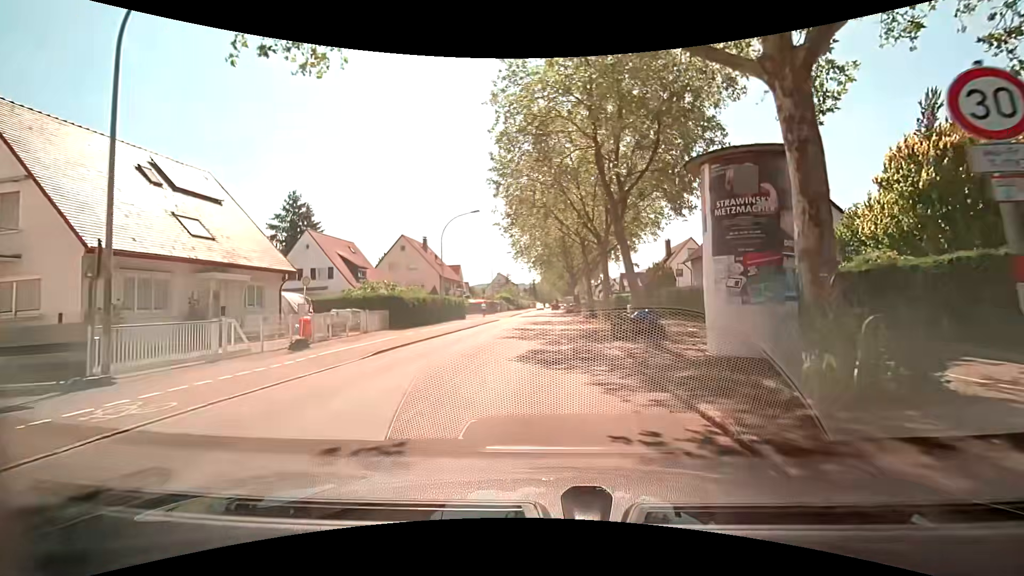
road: secondary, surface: asphalt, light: Day
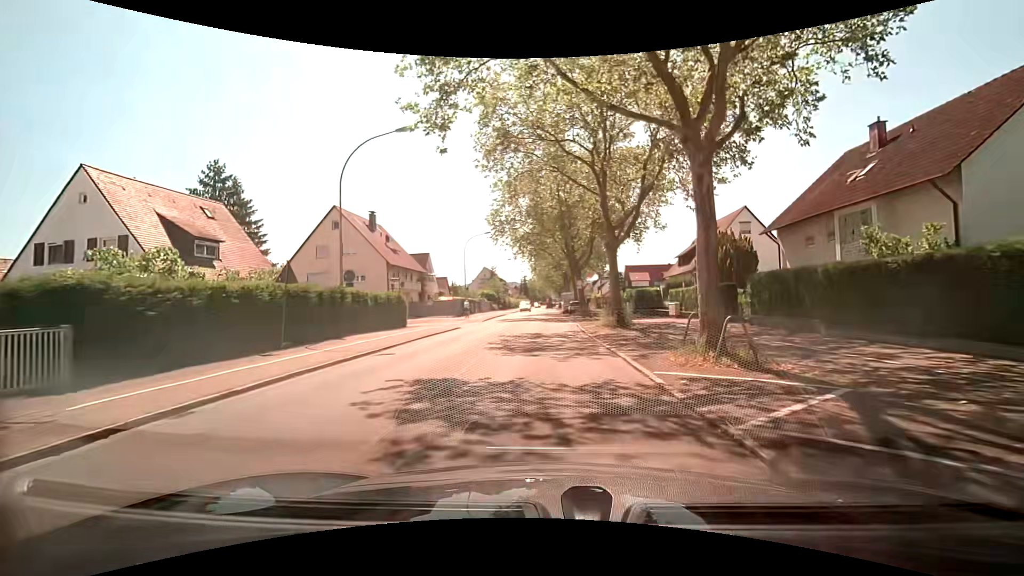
(+0.3, +20.9) m; +1°
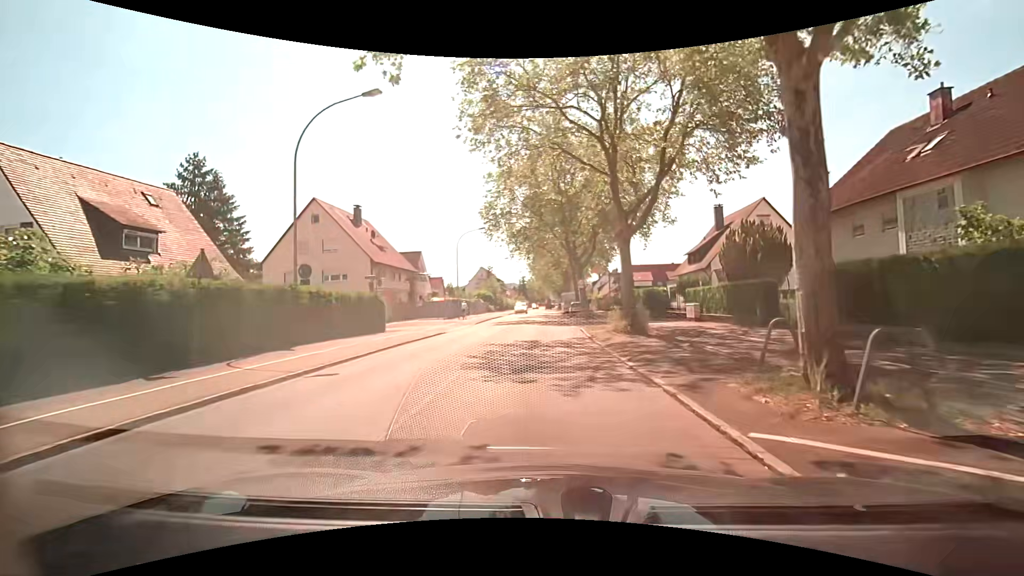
(0.0, +4.3) m; -1°
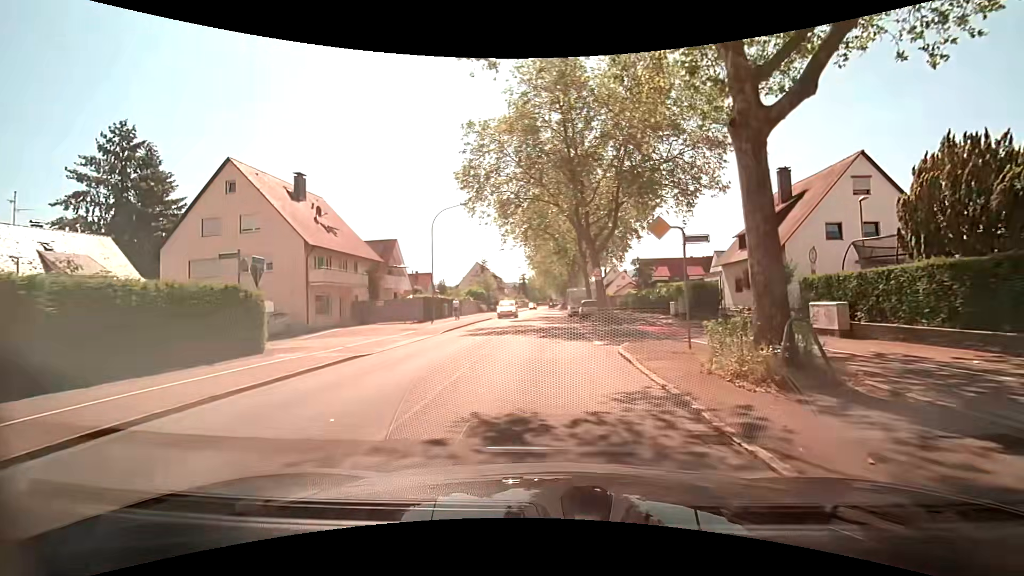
(+0.3, +13.0) m; +1°
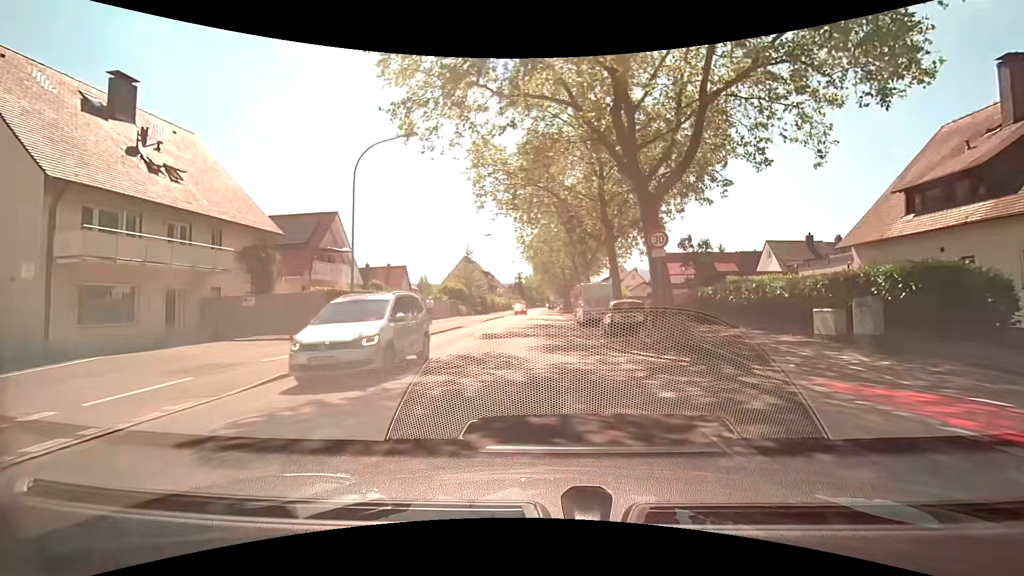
(-0.2, +17.5) m; 0°
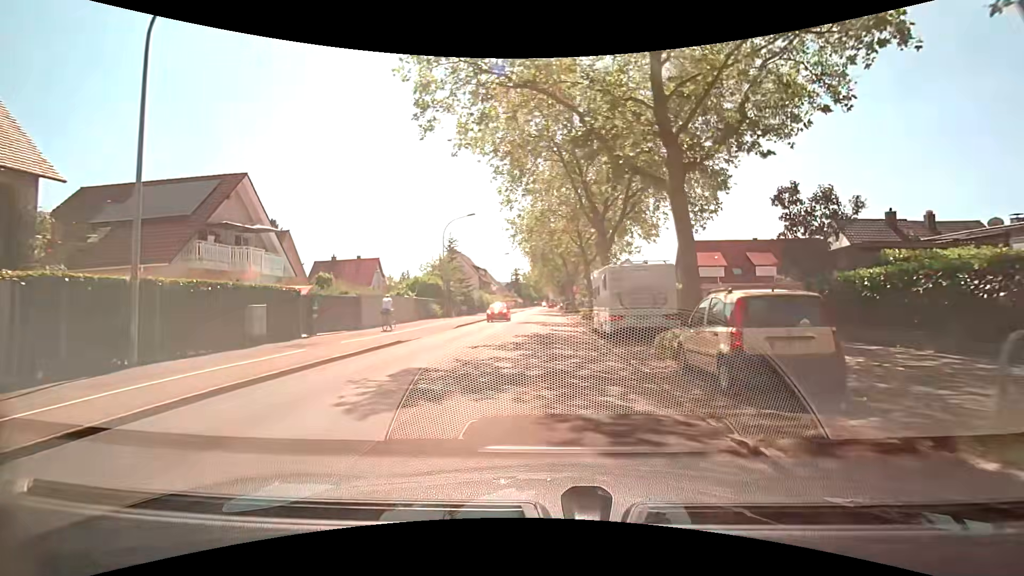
(0.0, +13.1) m; 0°
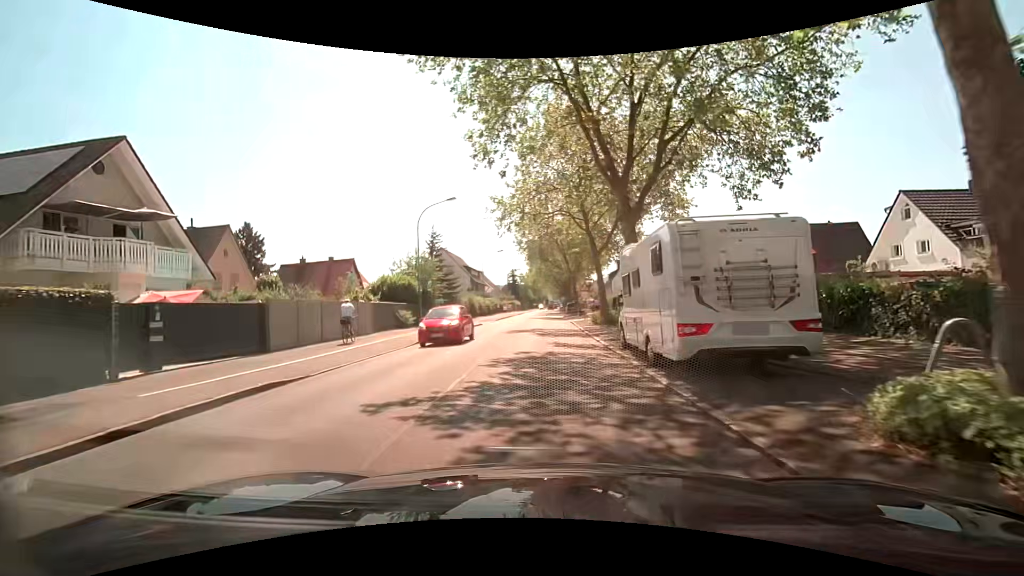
(0.0, +8.8) m; 0°
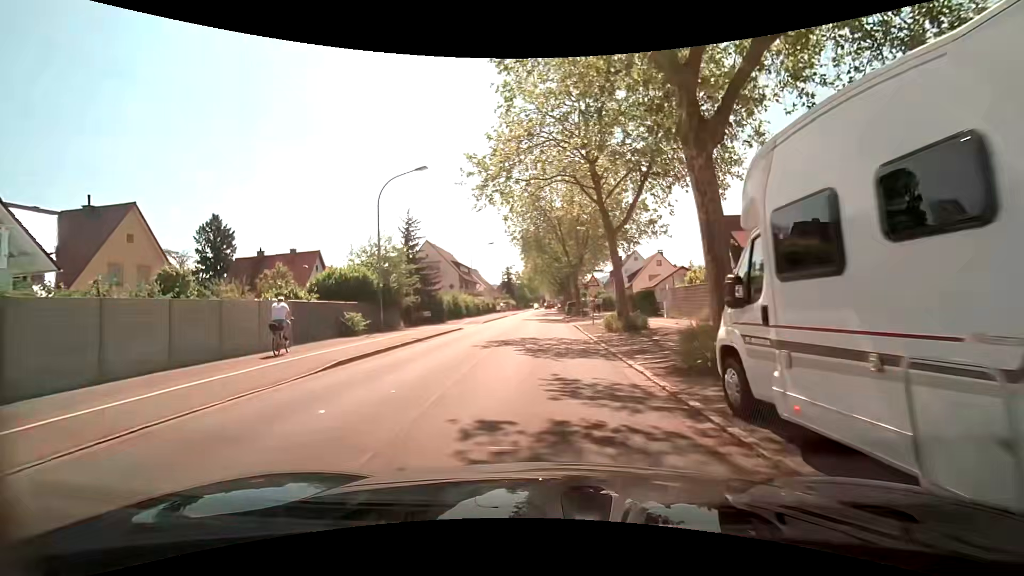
(0.0, +8.7) m; +1°
